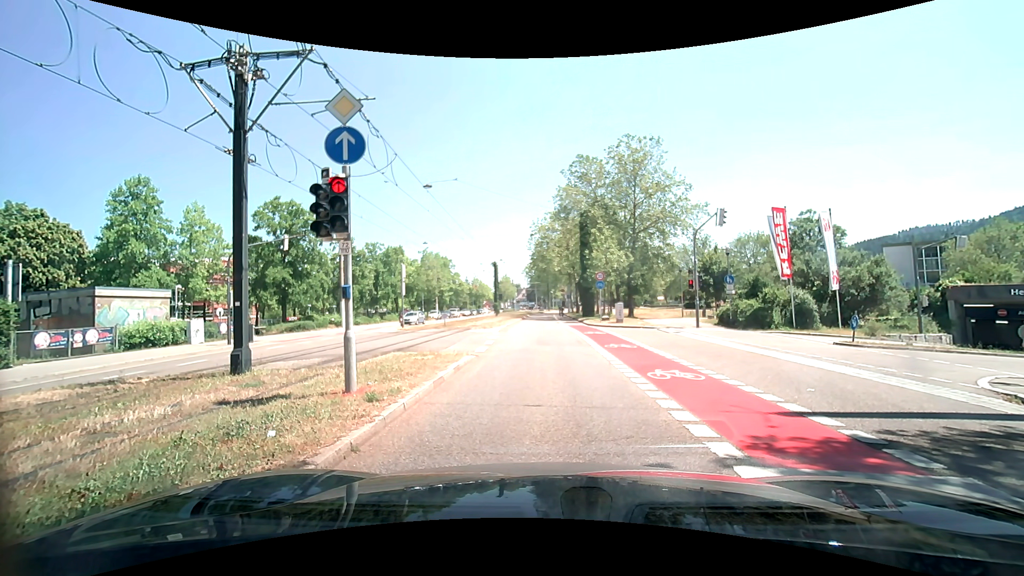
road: secondary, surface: asphalt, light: Day
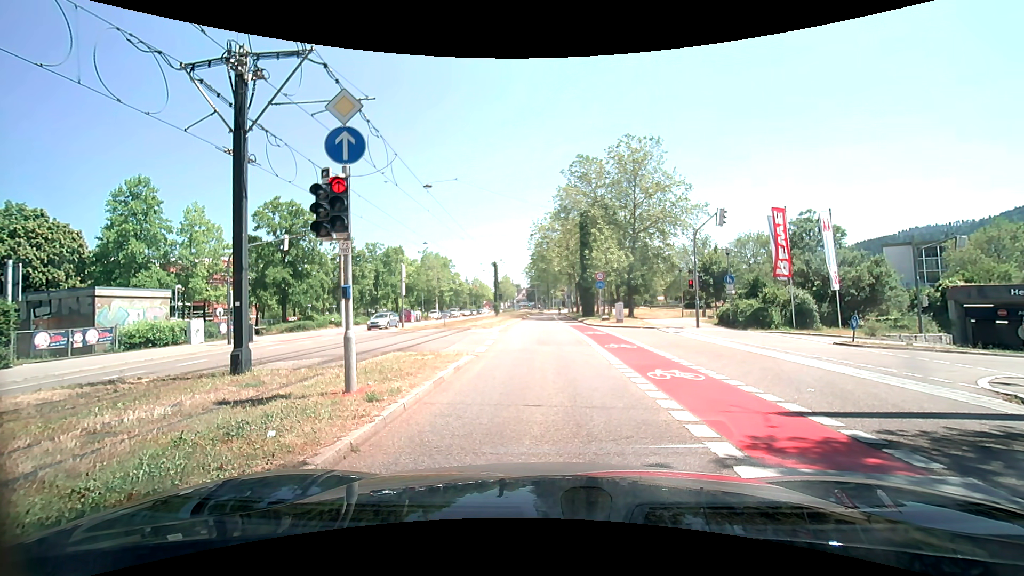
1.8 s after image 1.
(0.0, 0.0) m; 0°
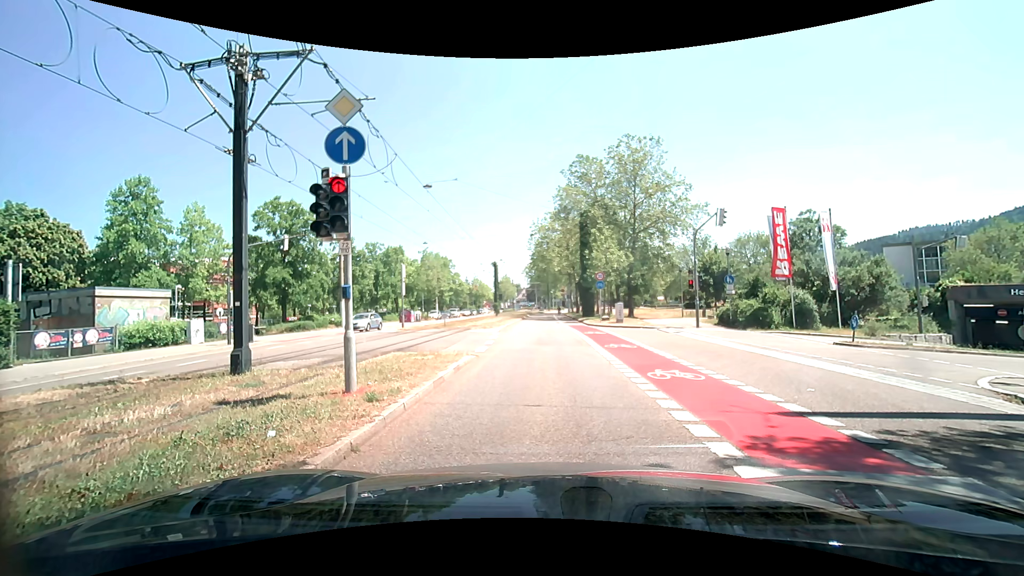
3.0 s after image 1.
(0.0, 0.0) m; 0°
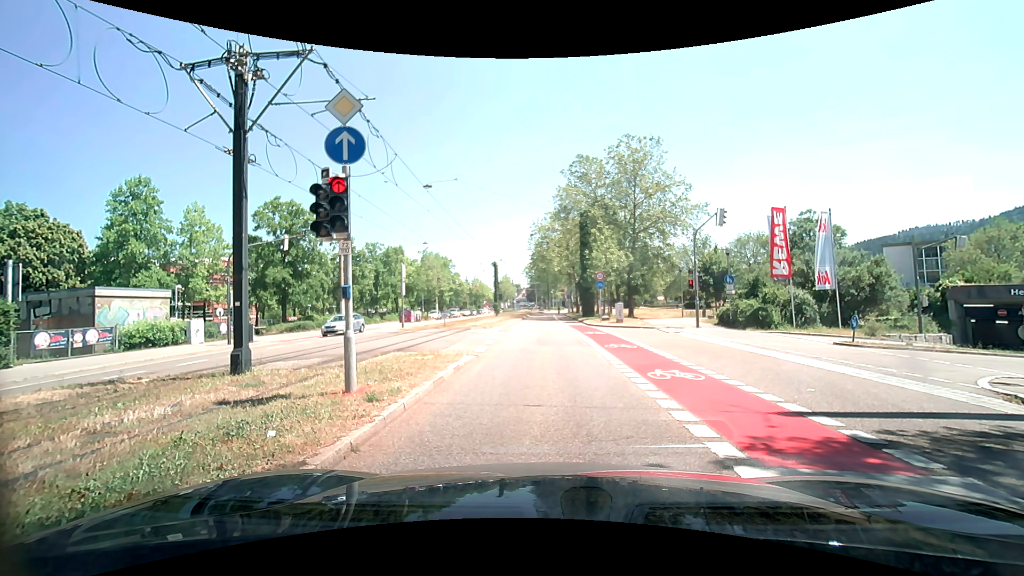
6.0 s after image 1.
(0.0, 0.0) m; 0°
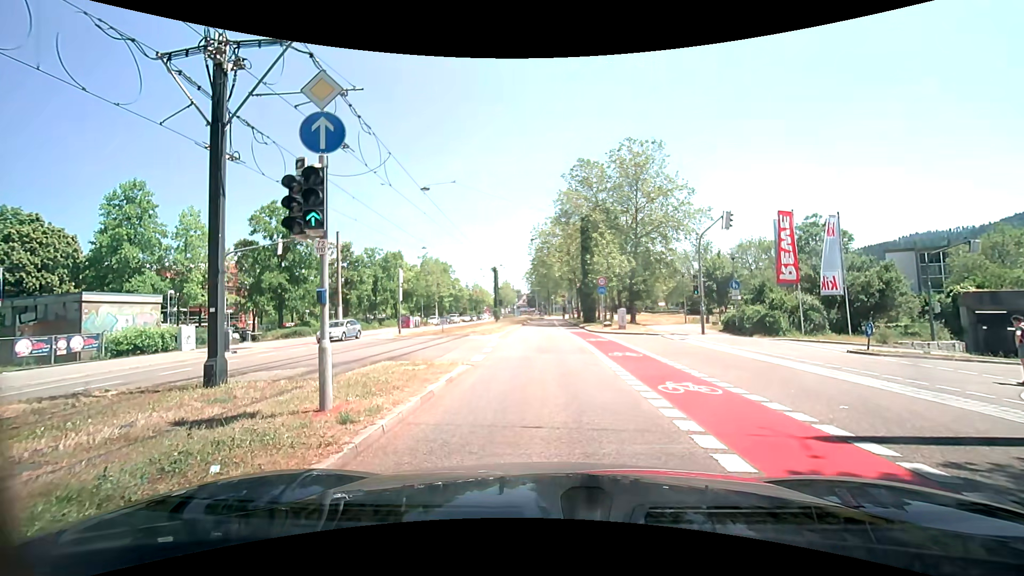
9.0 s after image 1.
(0.0, +1.0) m; -1°
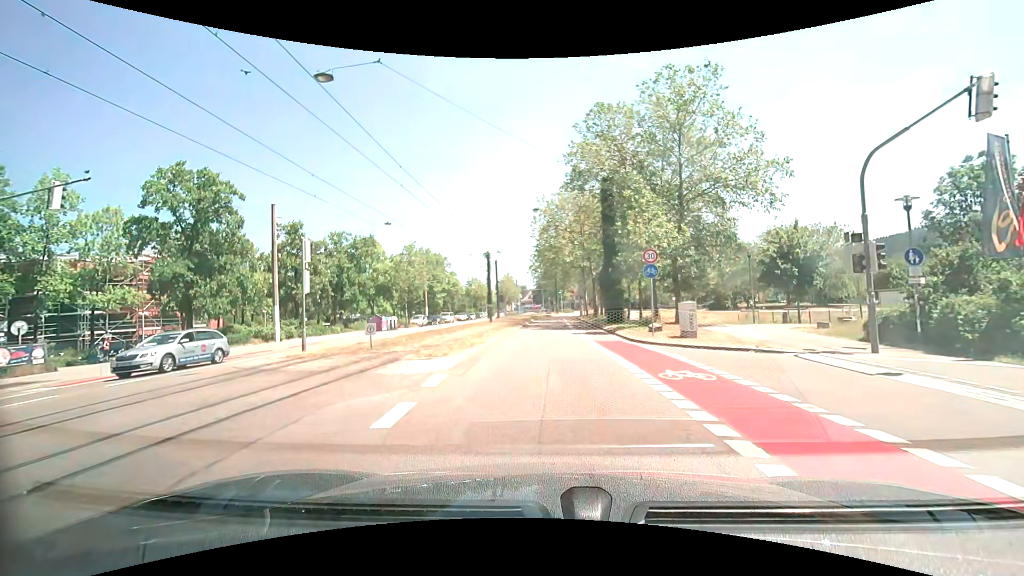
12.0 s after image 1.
(-0.2, +14.3) m; -1°
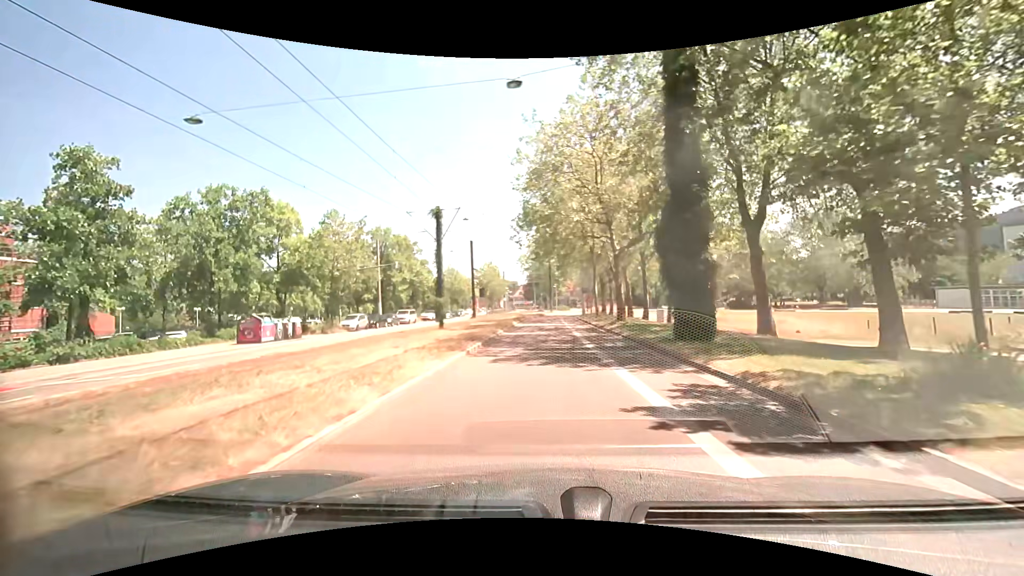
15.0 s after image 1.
(0.0, +20.7) m; 0°
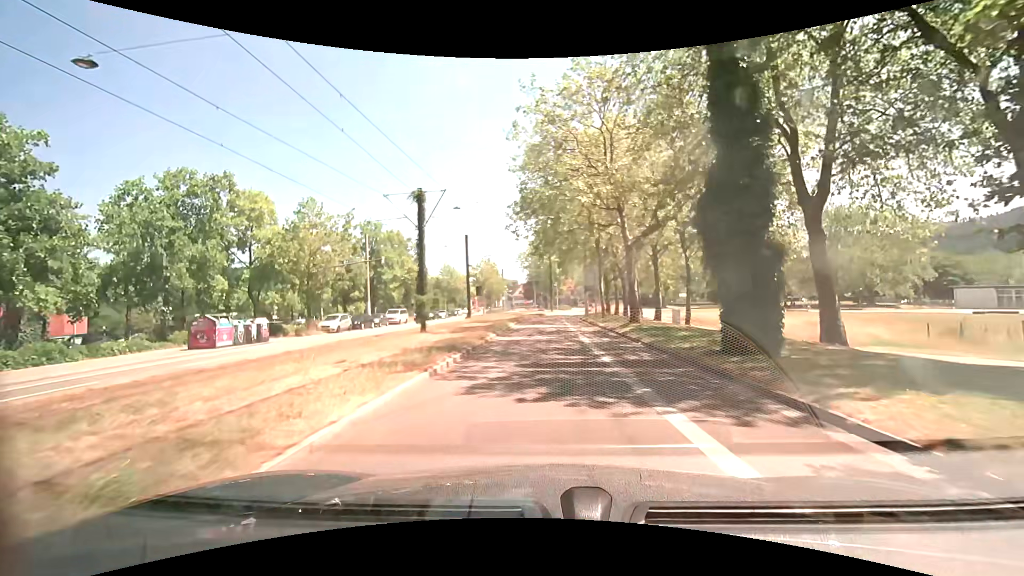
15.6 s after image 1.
(0.0, +4.3) m; +1°
(0, +10) (0, +20) (0, +30) (0, +40) (0, +50) (+1, +60) (+2, +70) (+3, +80) (+5, +90) (+7, +99) m
